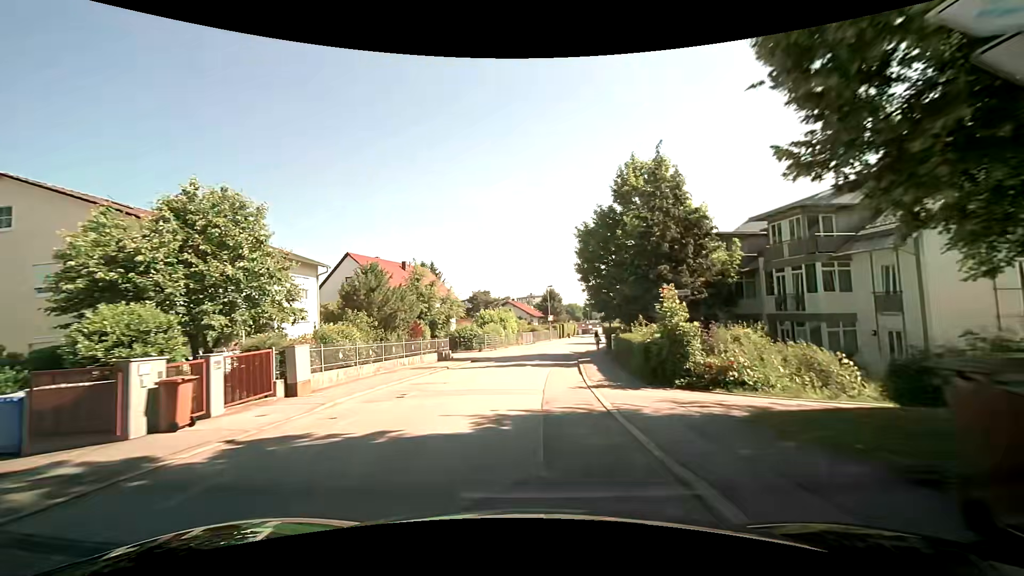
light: Day
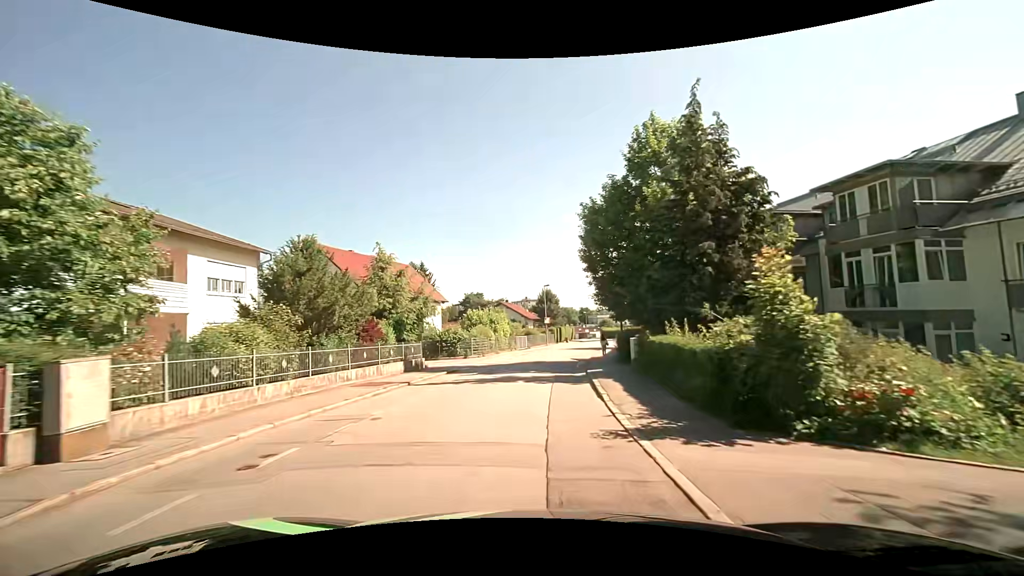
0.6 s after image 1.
(+0.1, +6.5) m; +1°
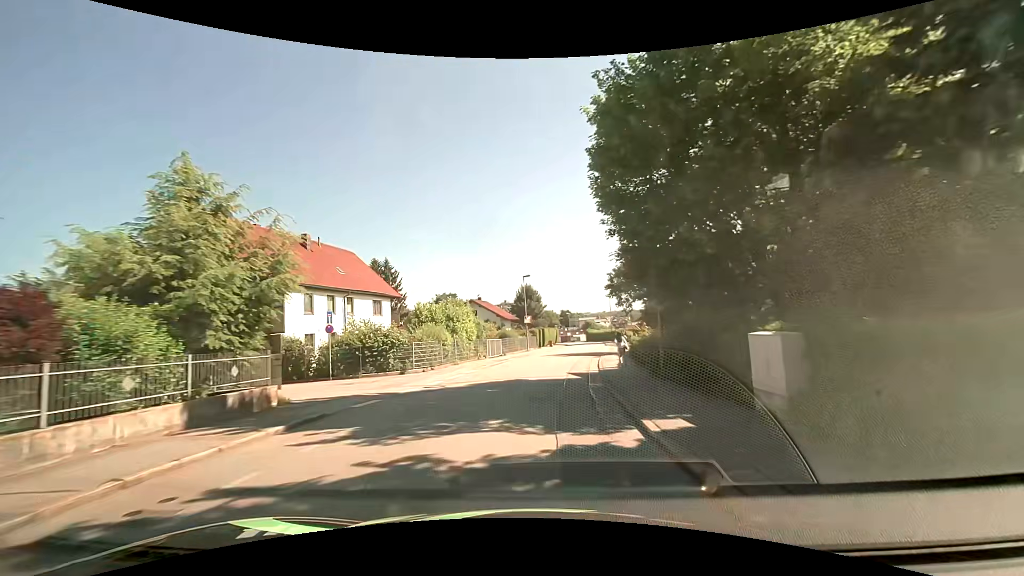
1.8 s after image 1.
(+0.3, +13.0) m; +2°
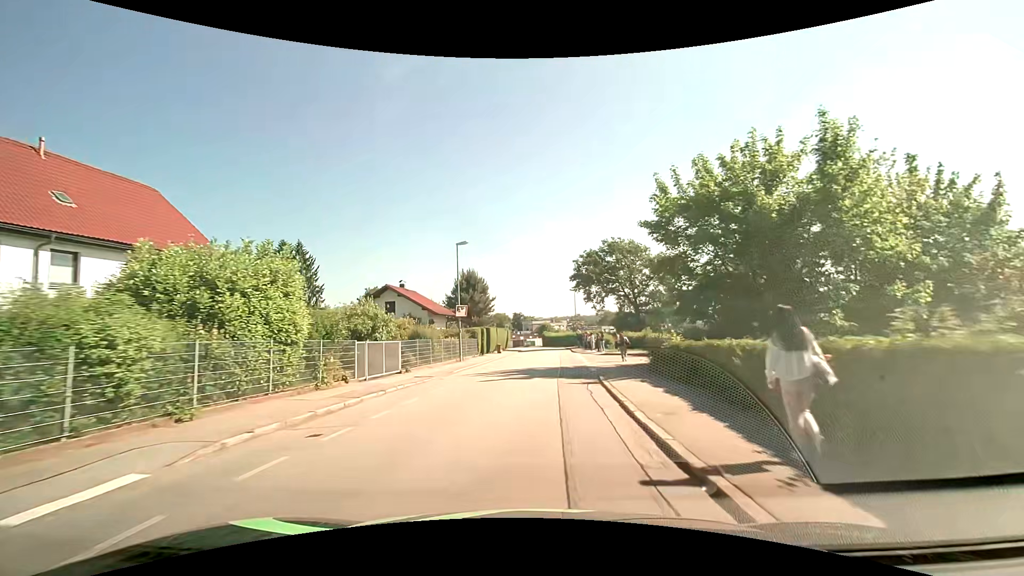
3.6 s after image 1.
(+0.9, +19.1) m; +6°
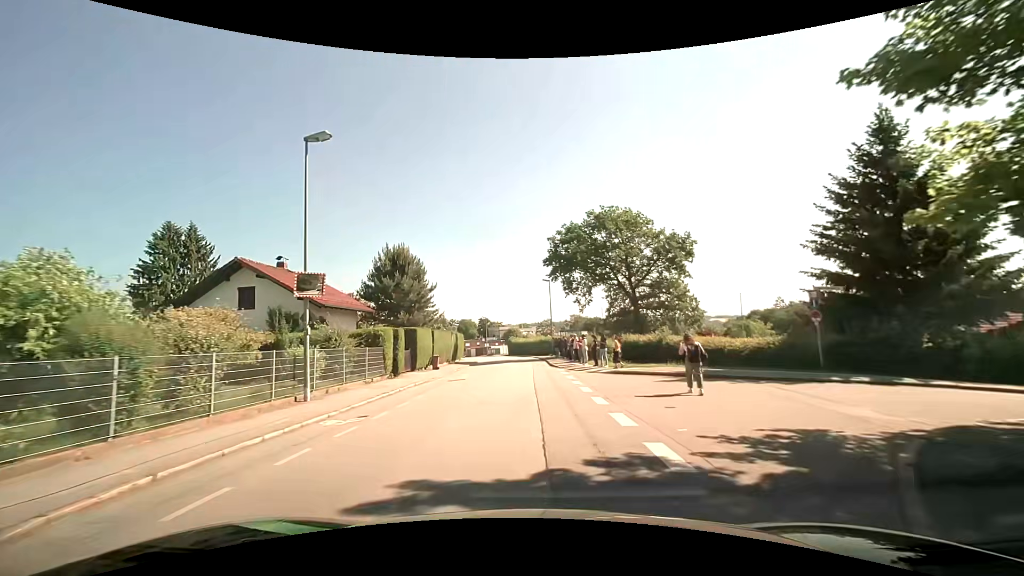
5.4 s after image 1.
(+0.6, +18.5) m; +3°
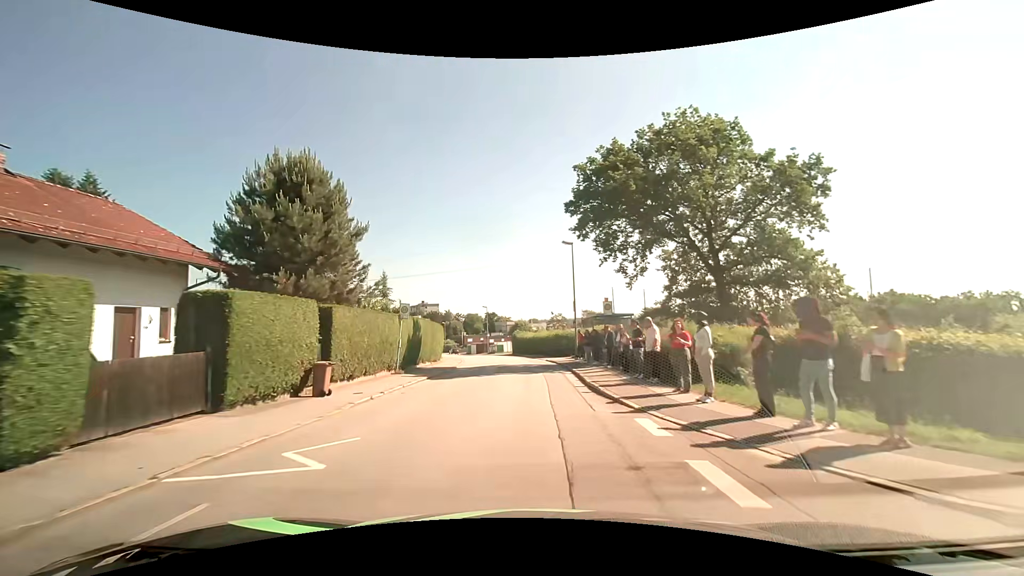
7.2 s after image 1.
(0.0, +18.7) m; -1°
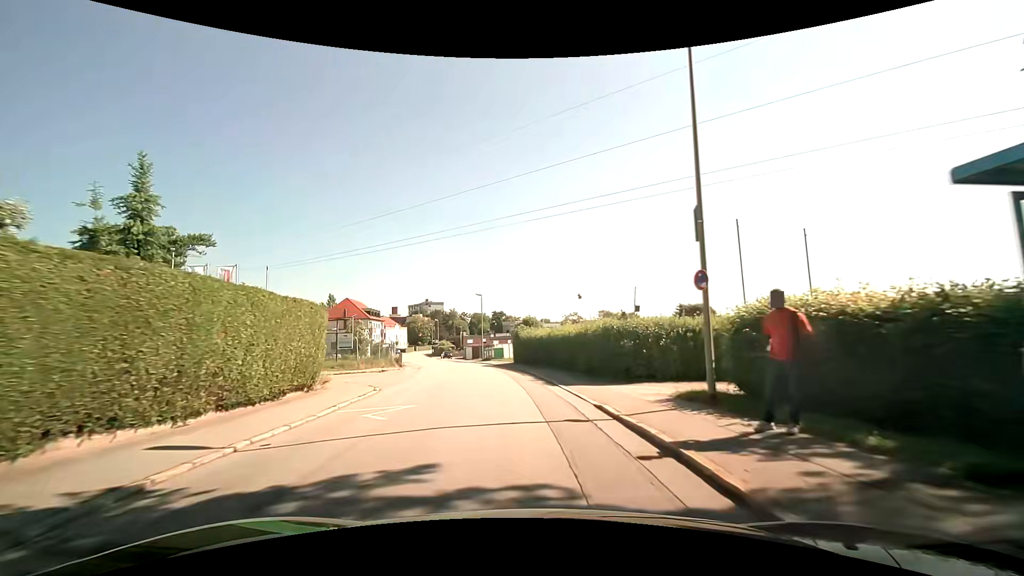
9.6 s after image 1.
(-0.1, +24.9) m; -1°
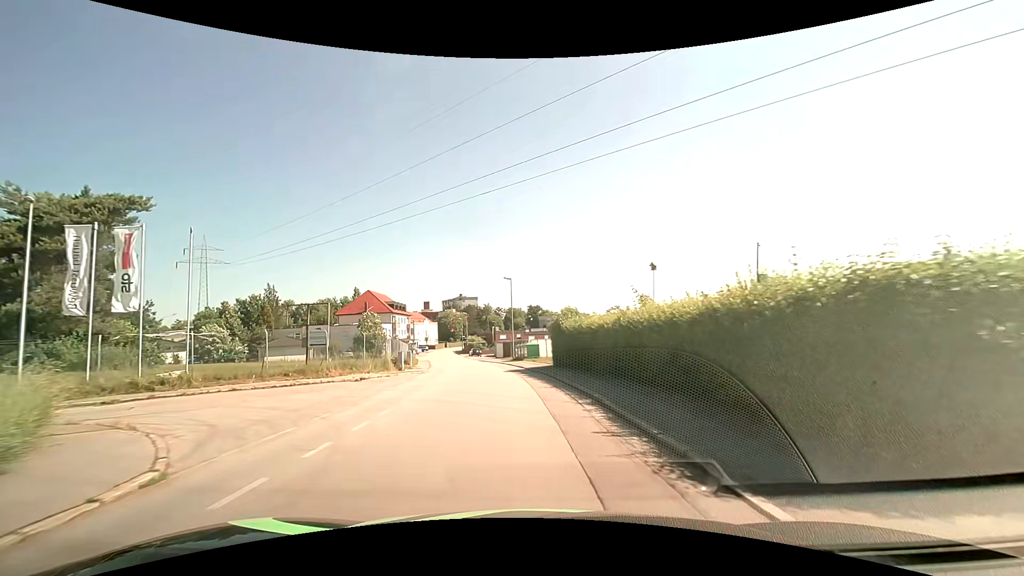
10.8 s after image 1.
(-0.5, +12.3) m; -4°
(0, +10) (-1, +20) (-2, +30) (-3, +40) (-5, +50) (-7, +59) (-9, +69) (-12, +79) (-14, +89) (-16, +98) m
